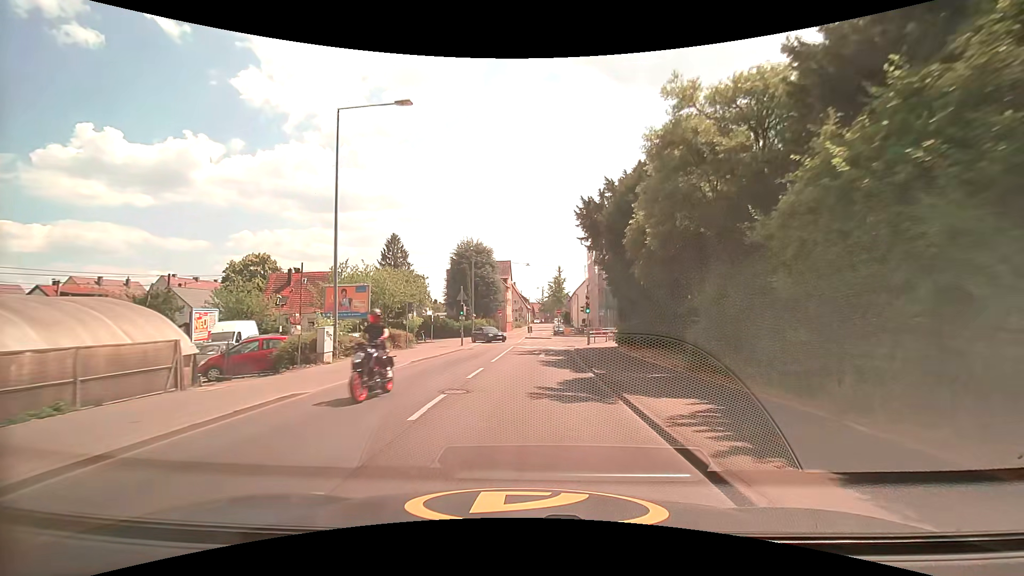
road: tertiary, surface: asphalt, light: Day
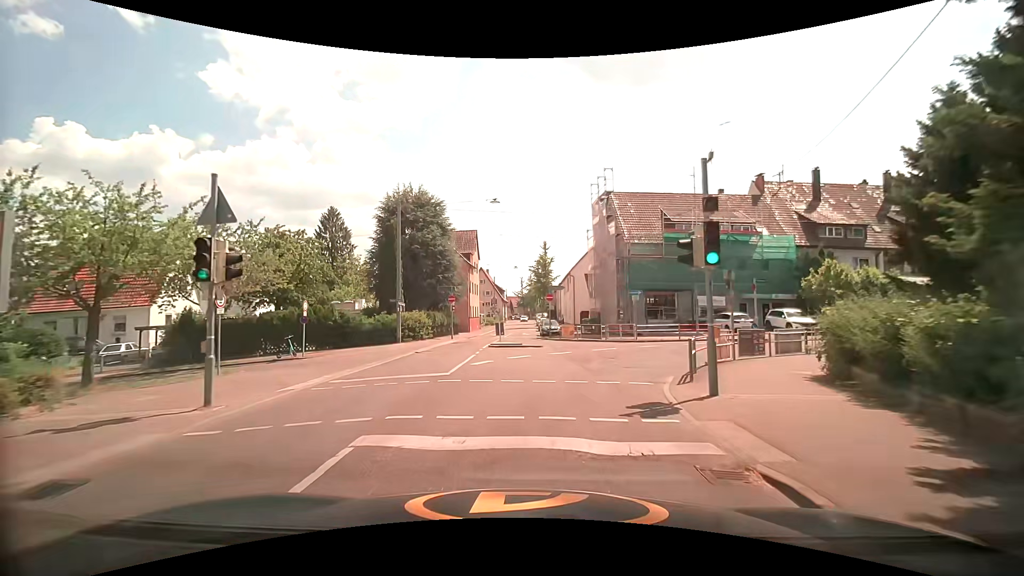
(+0.5, +26.8) m; +2°
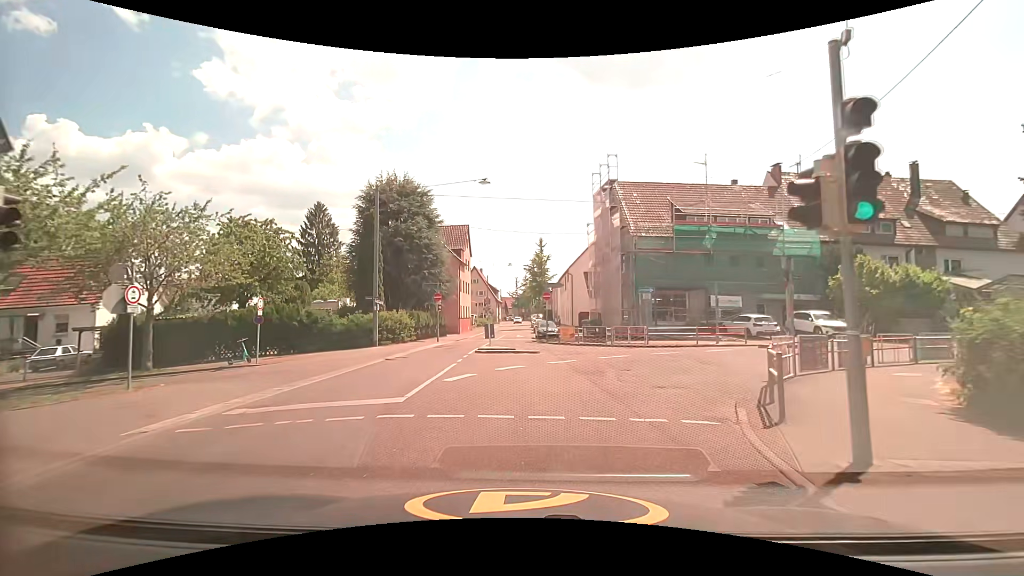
(0.0, +4.0) m; +1°
